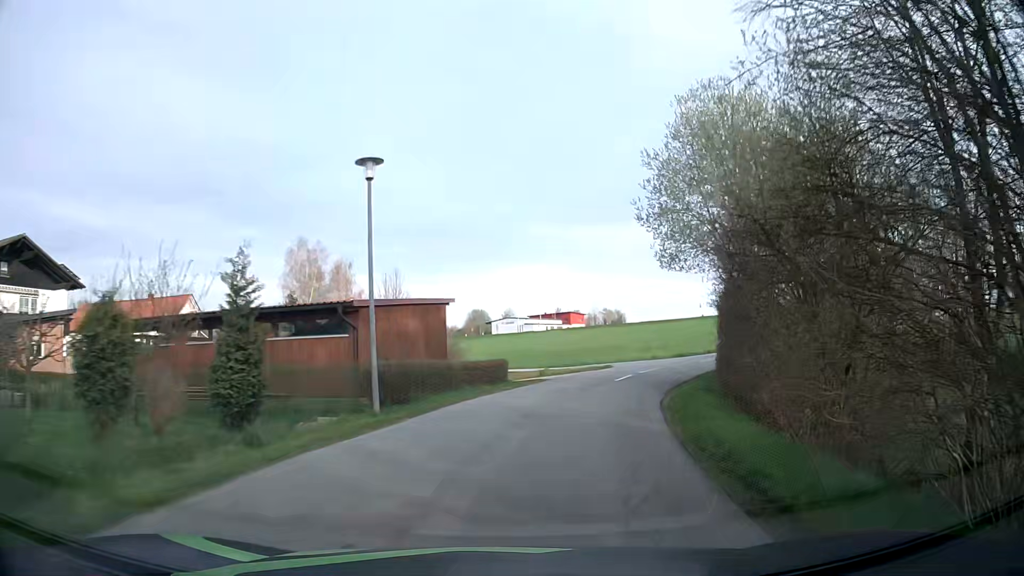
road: secondary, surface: asphalt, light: Day
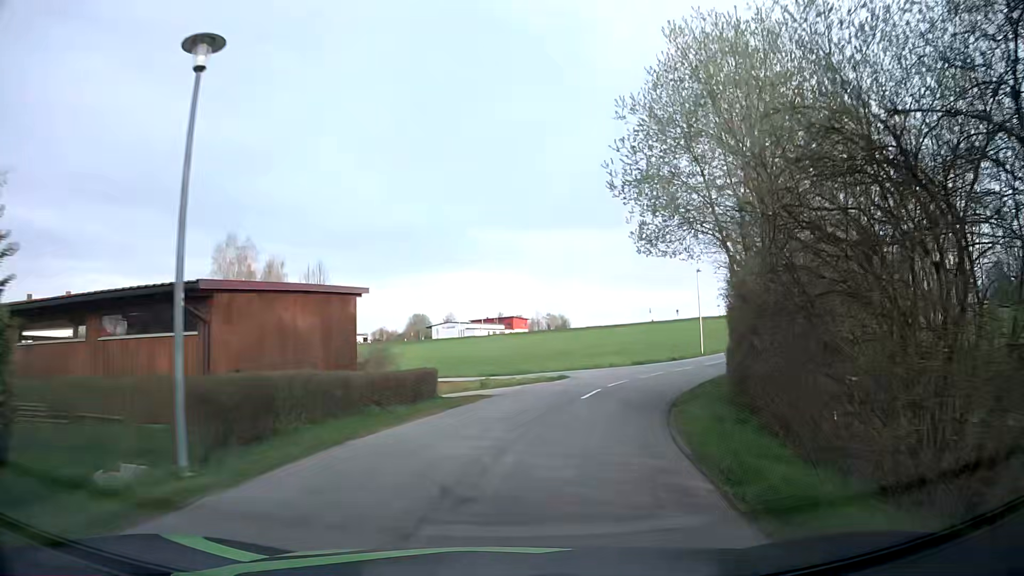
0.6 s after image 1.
(+0.3, +6.5) m; +6°
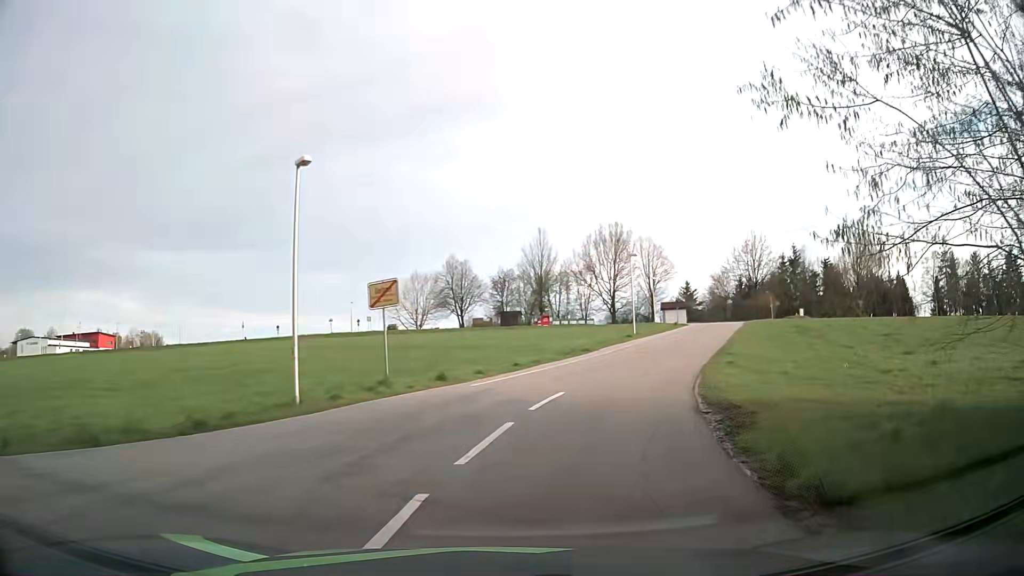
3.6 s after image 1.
(+8.7, +31.4) m; +33°
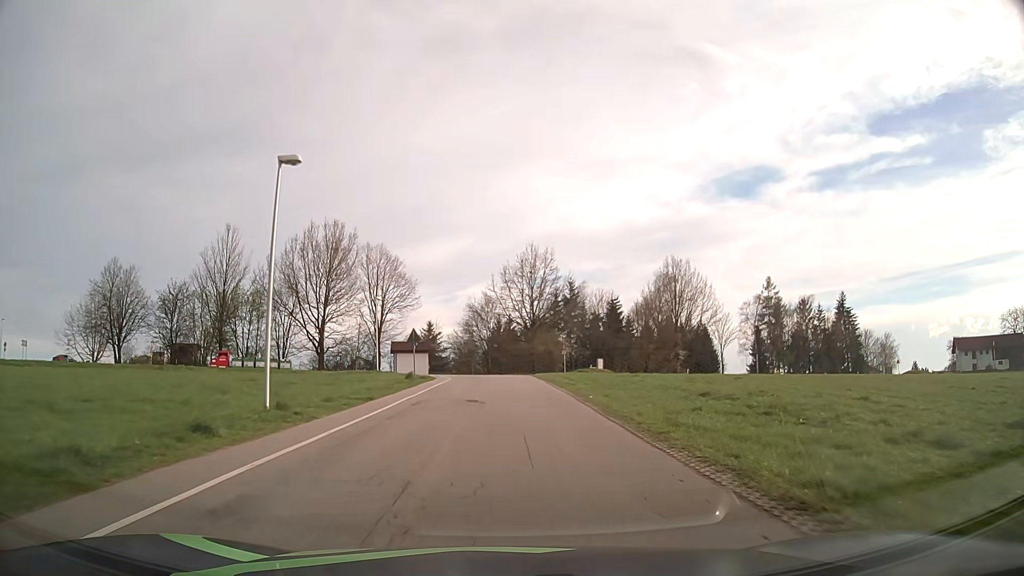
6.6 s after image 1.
(+8.6, +33.9) m; +23°
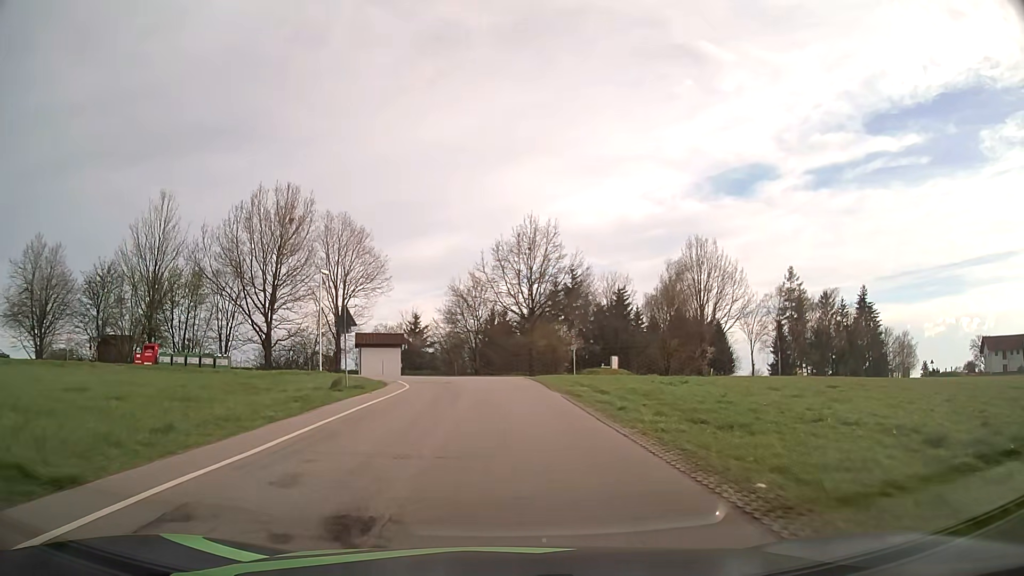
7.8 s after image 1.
(+0.1, +14.9) m; 0°
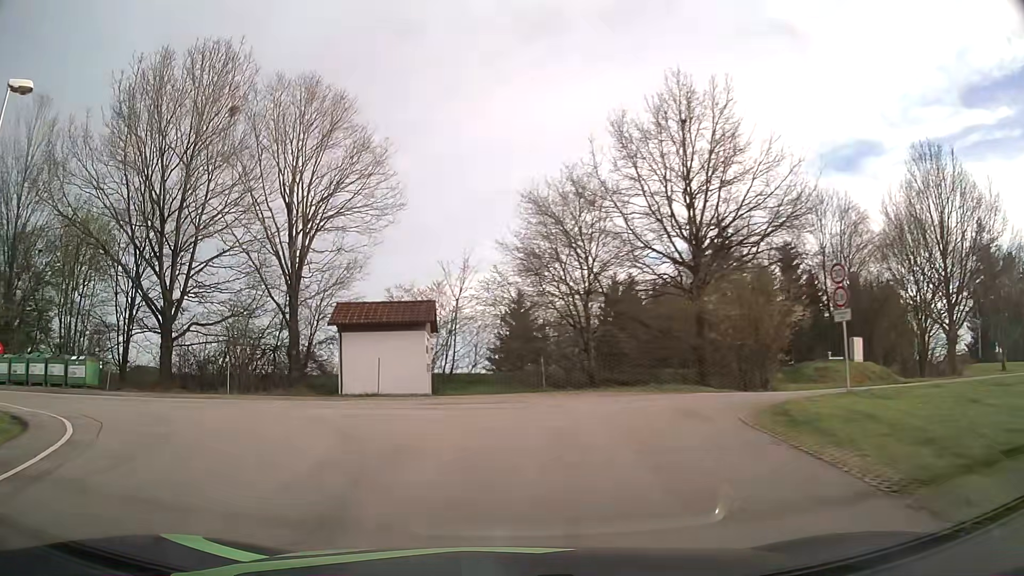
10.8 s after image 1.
(-0.5, +31.2) m; -10°
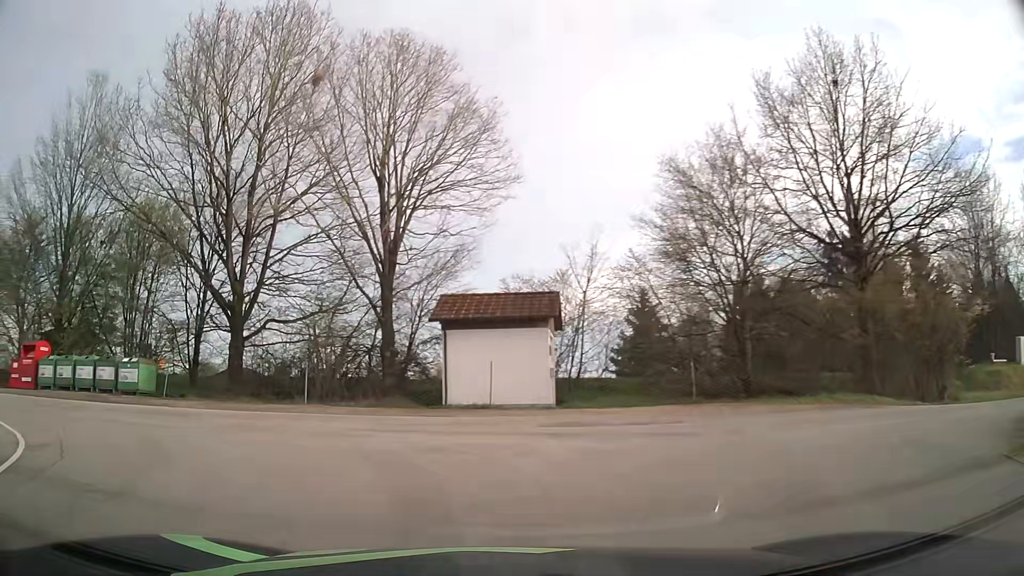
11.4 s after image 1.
(-0.4, +4.7) m; -10°
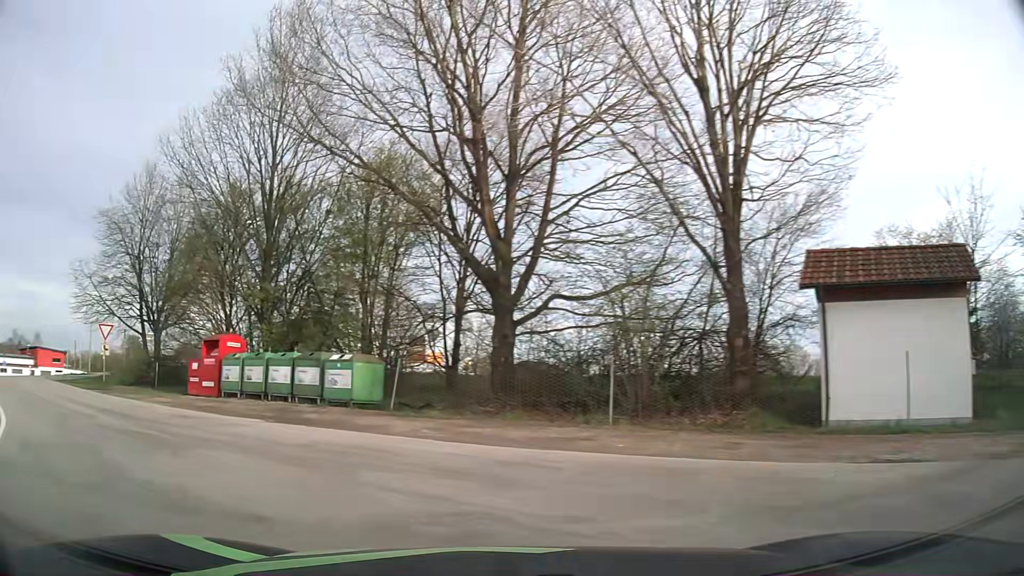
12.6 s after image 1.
(-1.7, +8.2) m; -26°
(-3, +9) (-10, +16) (-18, +22) (-26, +28) (-30, +37) (-27, +46) (-22, +55) (-26, +64) (-32, +72) (-38, +79) m
